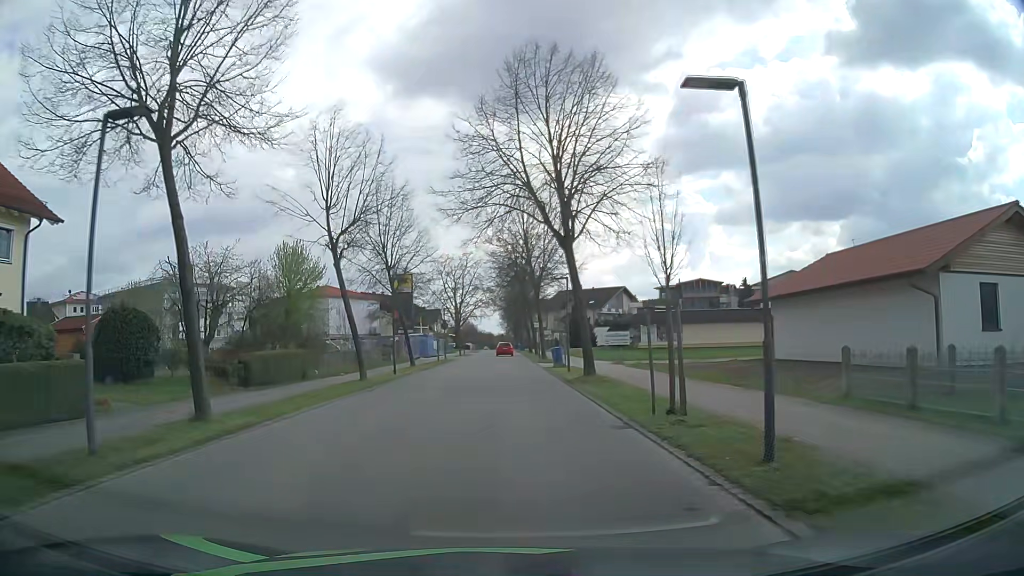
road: residential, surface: asphalt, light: Day
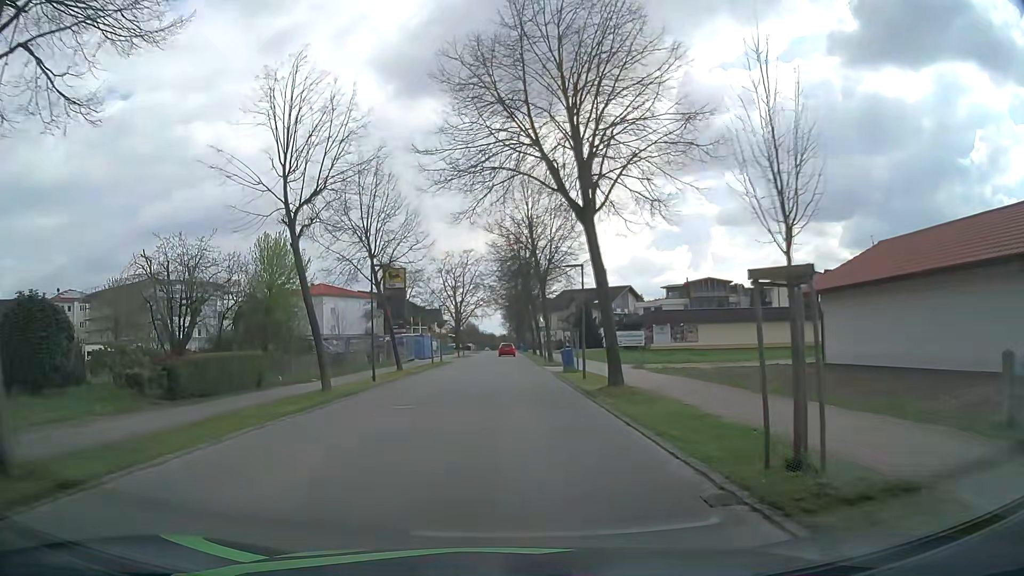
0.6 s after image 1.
(0.0, +5.0) m; 0°
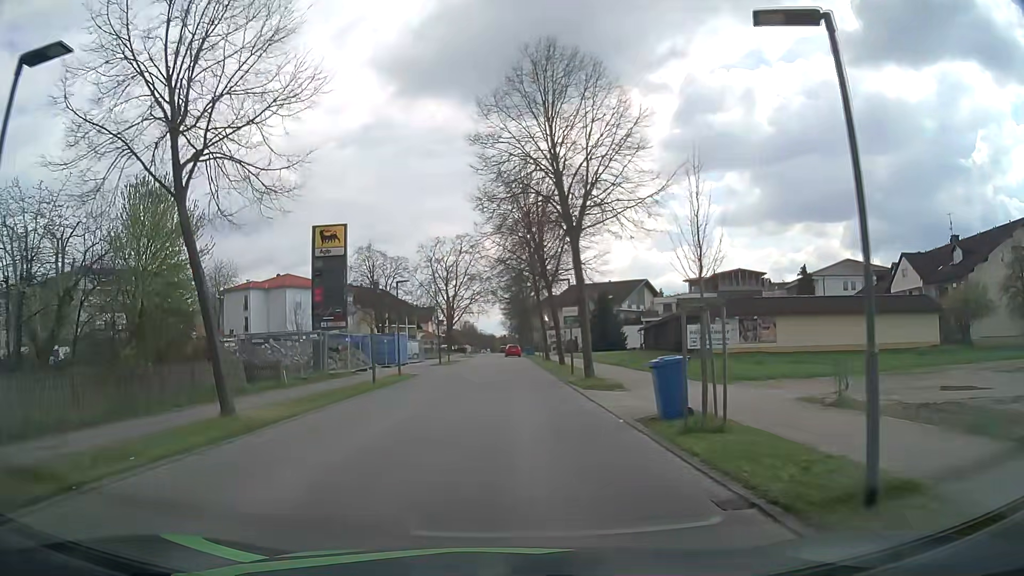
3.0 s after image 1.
(+0.1, +19.1) m; 0°
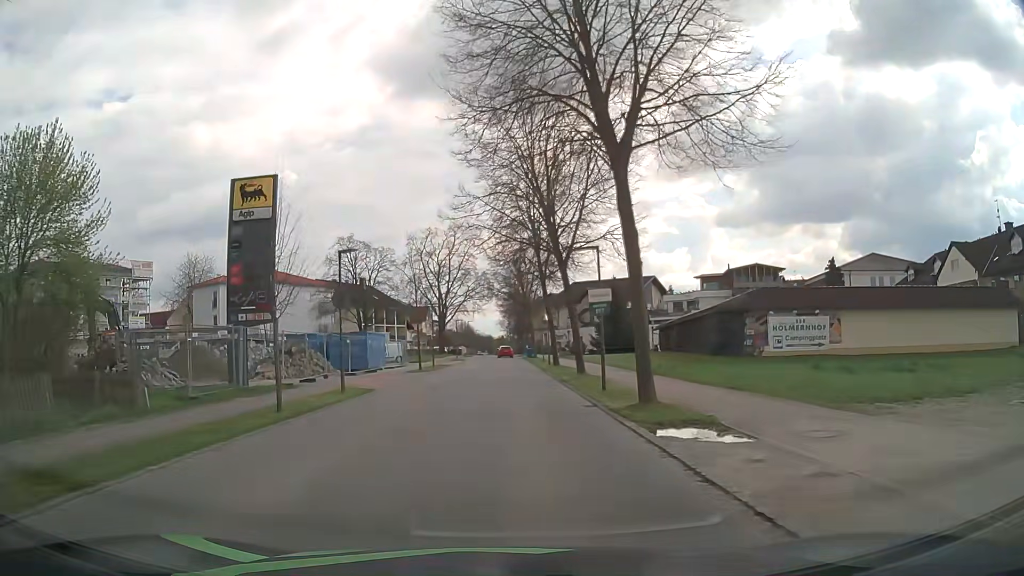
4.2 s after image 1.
(0.0, +9.8) m; 0°
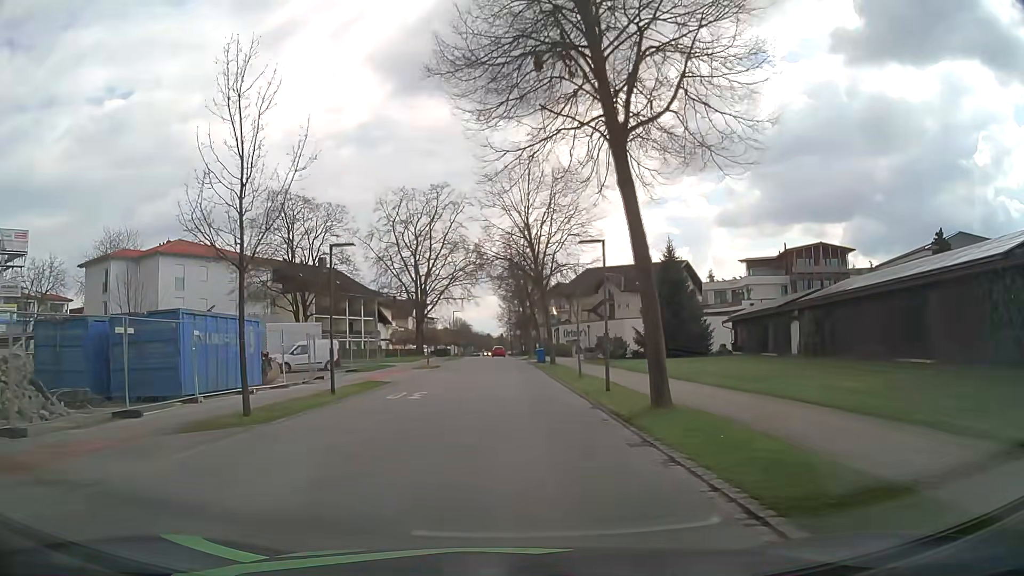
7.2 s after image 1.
(+0.1, +25.2) m; 0°
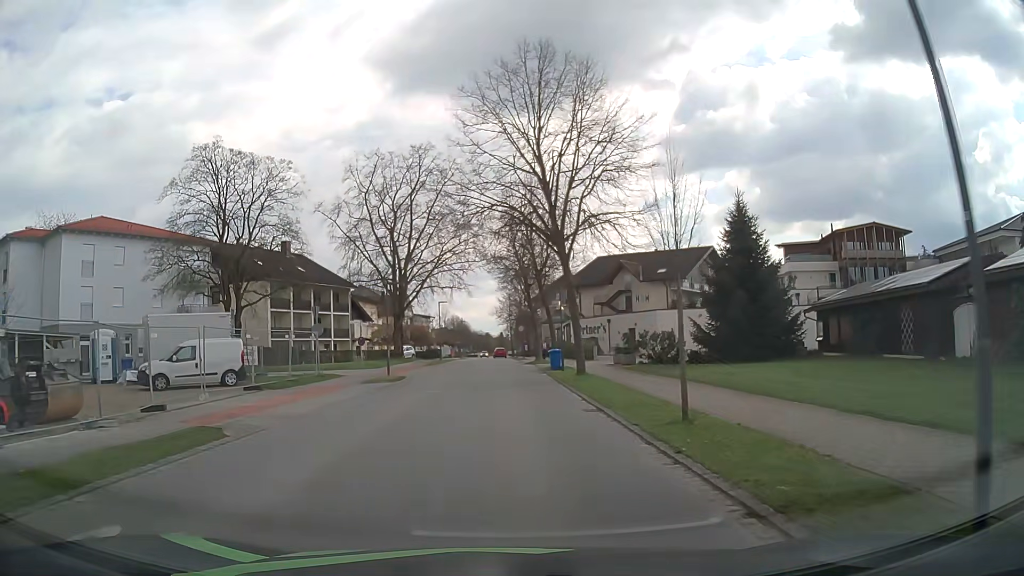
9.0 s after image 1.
(+0.1, +14.9) m; +1°
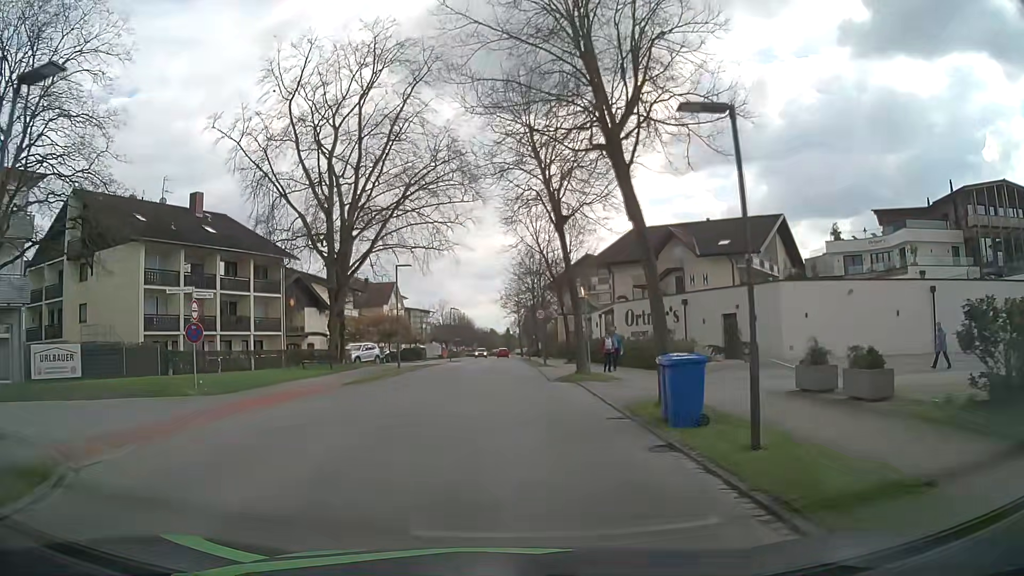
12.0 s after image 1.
(-0.3, +24.2) m; -1°
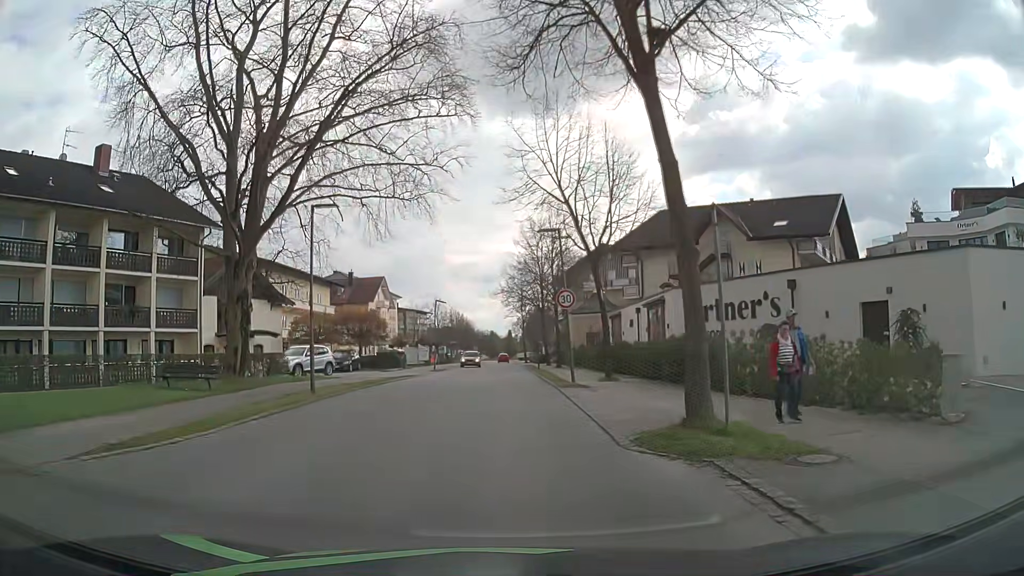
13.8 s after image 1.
(0.0, +14.1) m; -1°
(0, +10) (0, +20) (0, +30) (0, +40) (0, +50) (0, +60) (0, +70) (0, +80) (0, +90) (0, +100) m
